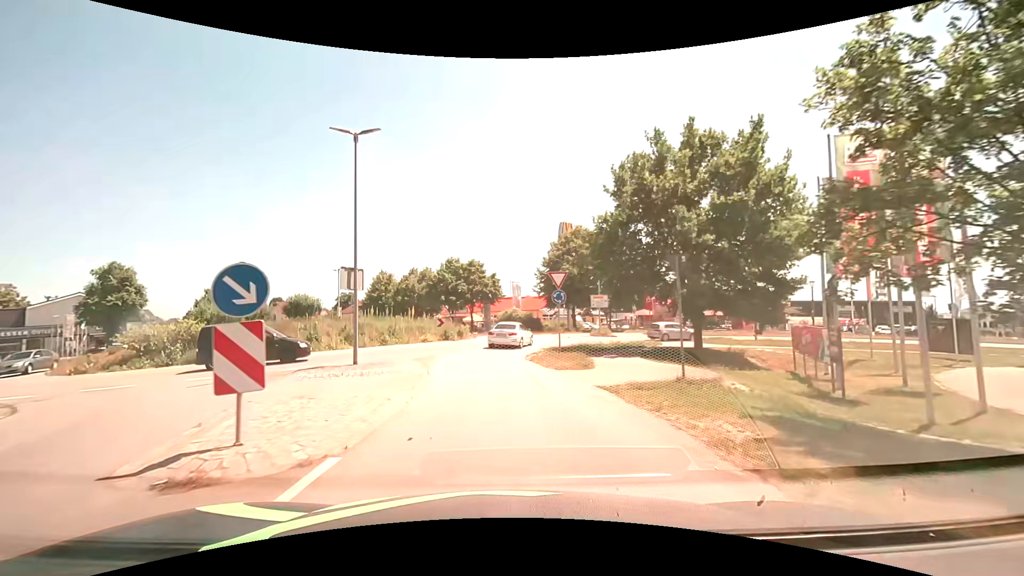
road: primary_link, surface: asphalt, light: Day
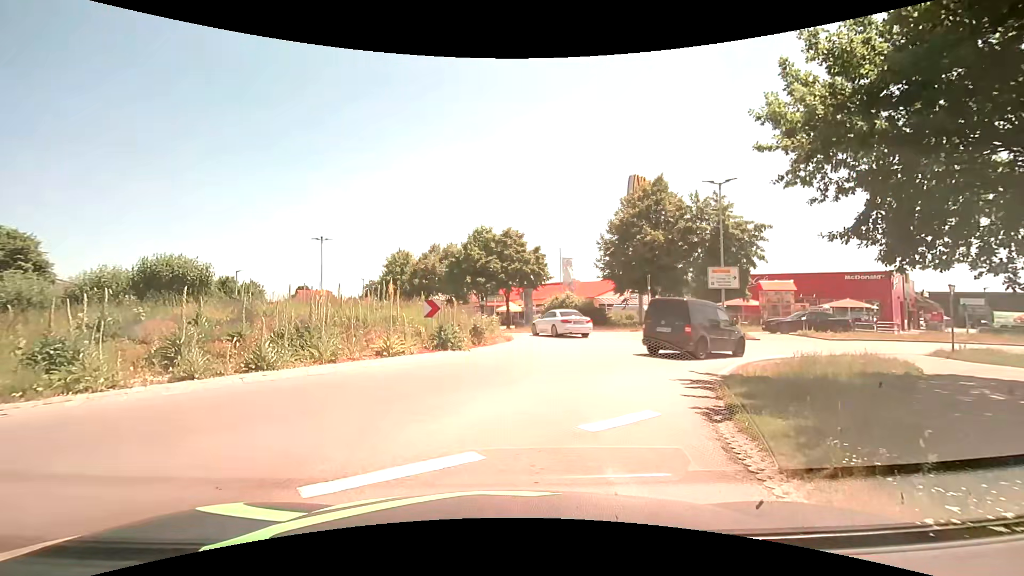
(-0.9, +17.1) m; -5°
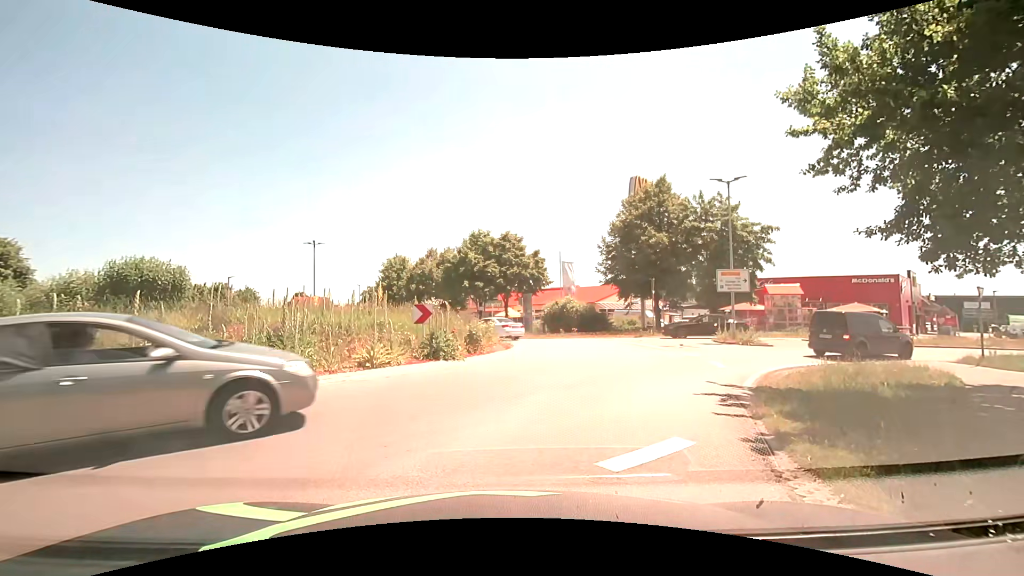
(0.0, +1.2) m; -1°
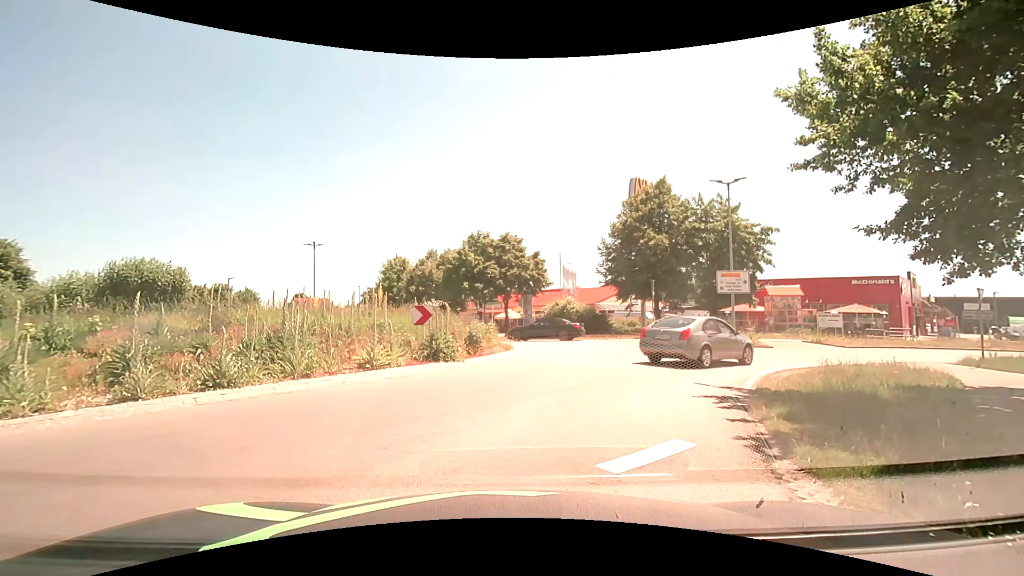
(0.0, +0.1) m; 0°
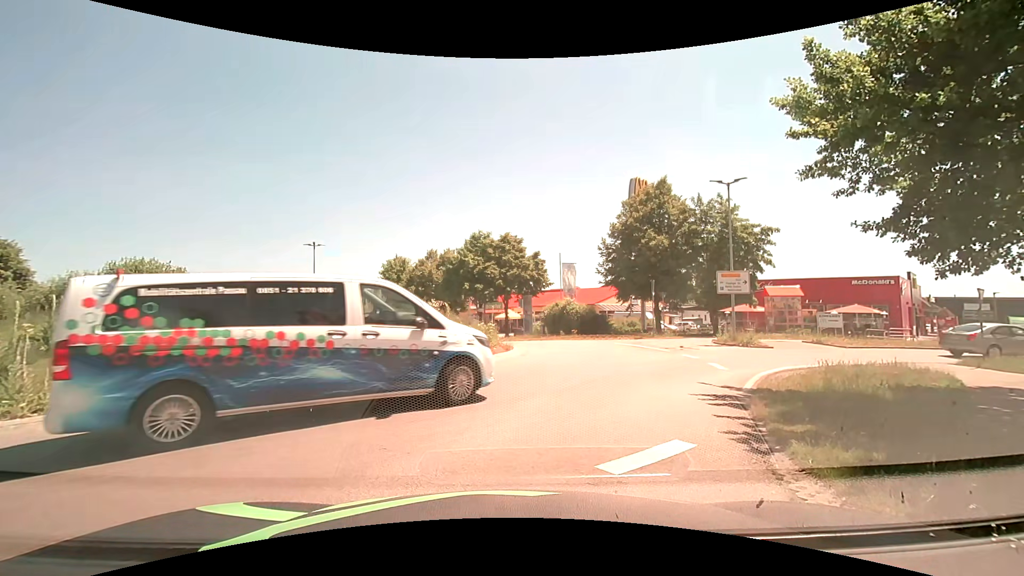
(0.0, 0.0) m; 0°
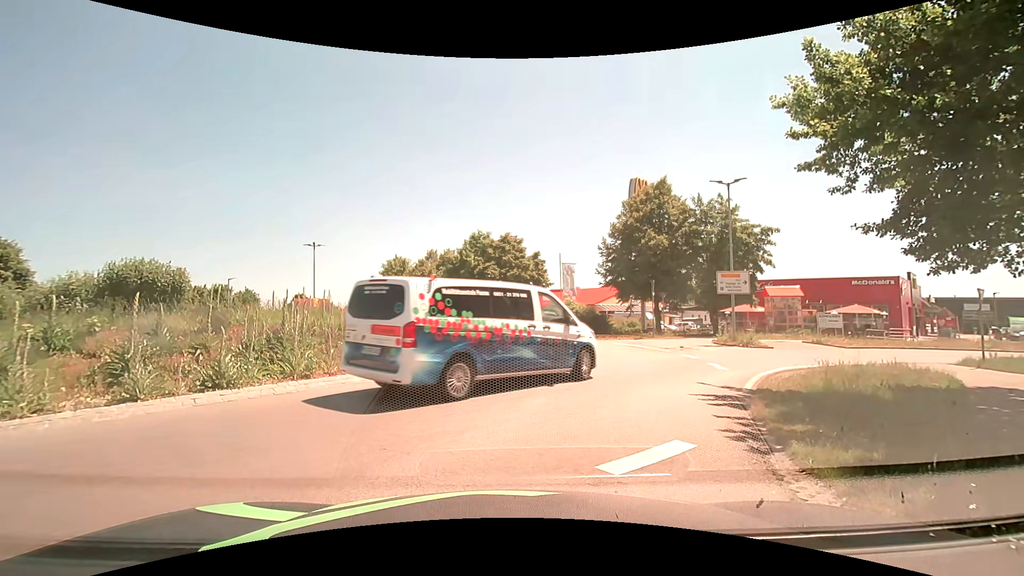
(0.0, 0.0) m; 0°
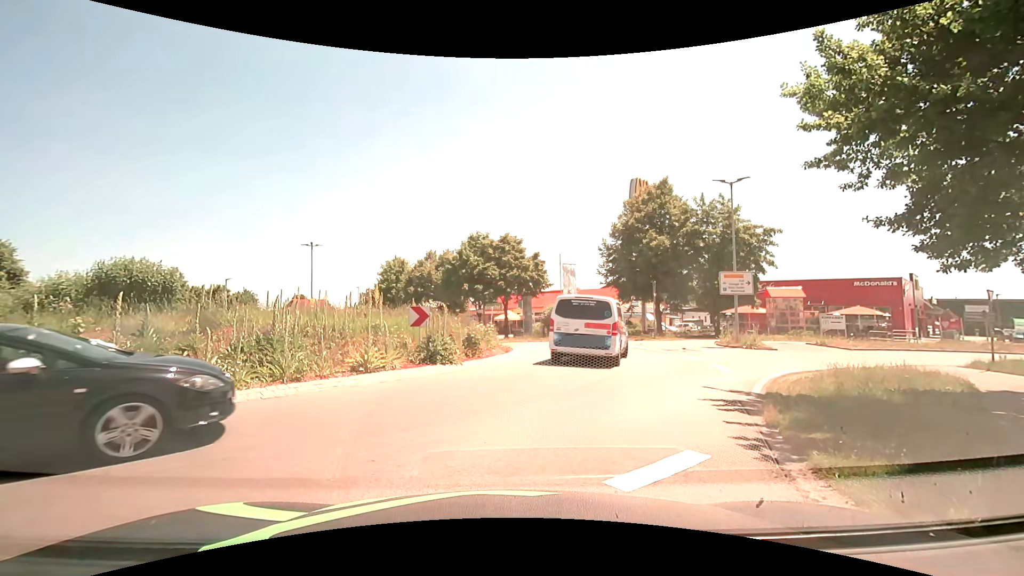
(0.0, +0.4) m; 0°
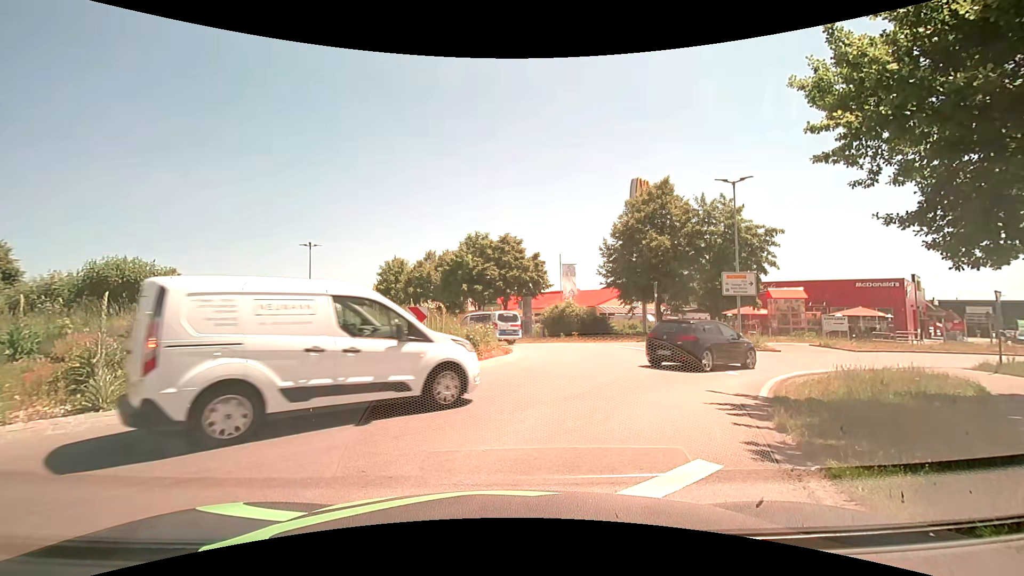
(0.0, +0.4) m; 0°
